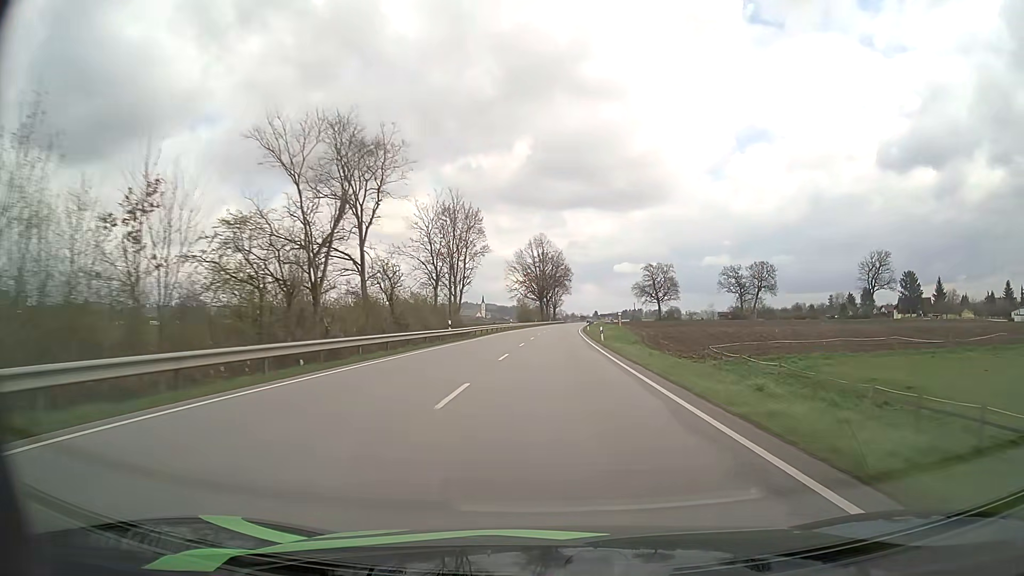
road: primary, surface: asphalt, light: Day
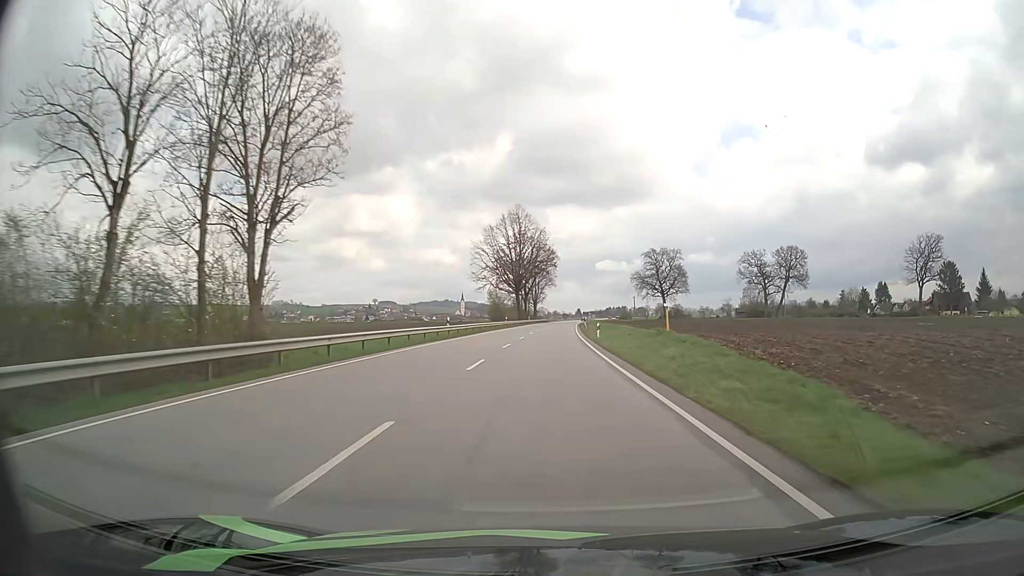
(+0.5, +41.3) m; +1°
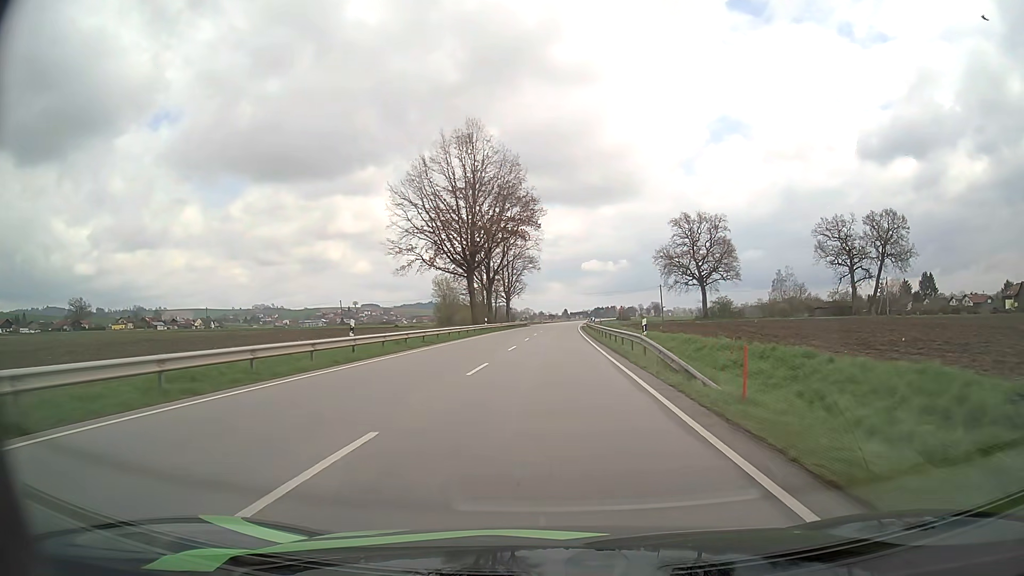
(+1.0, +61.8) m; +1°
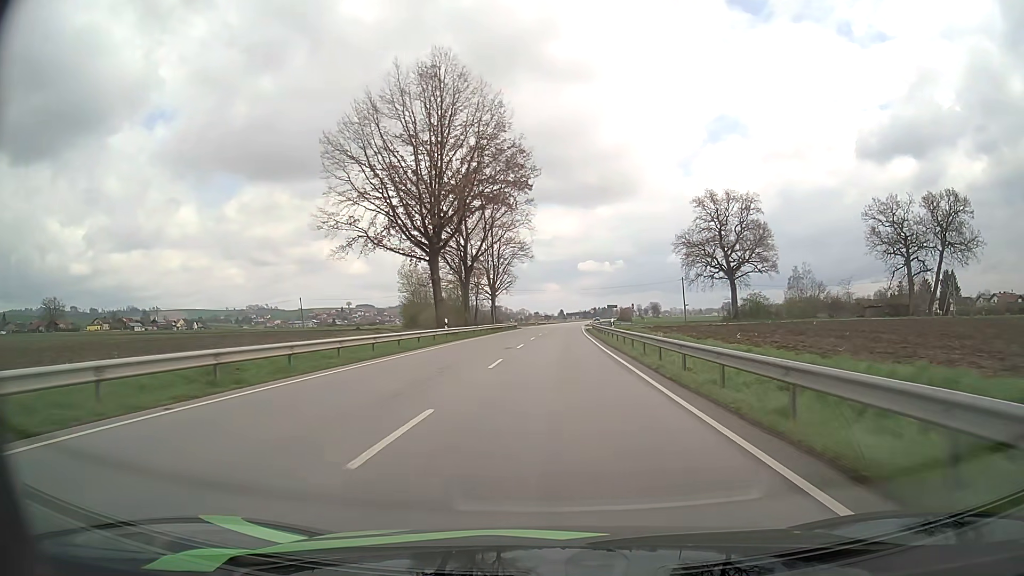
(+0.1, +22.2) m; 0°
